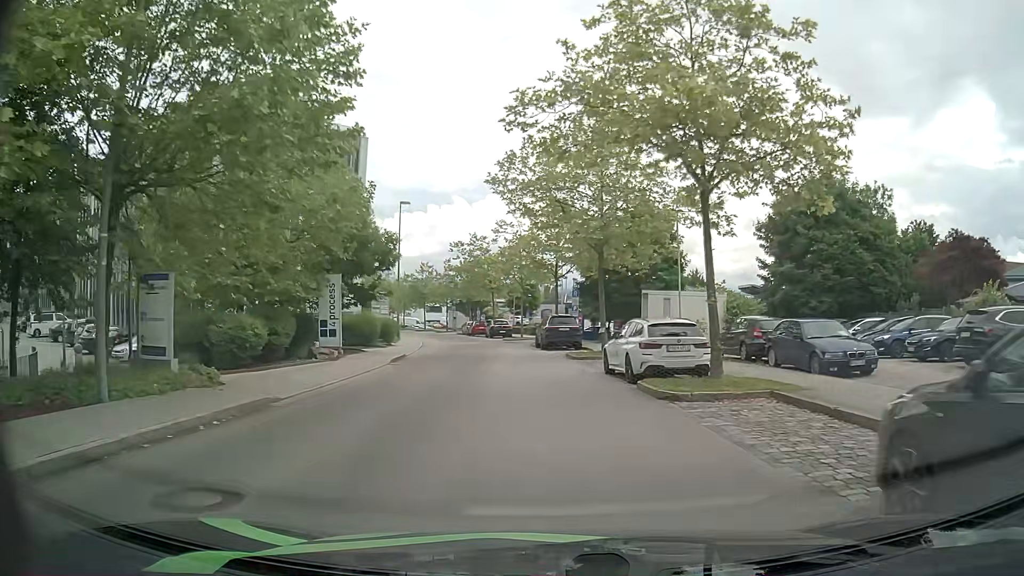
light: Day
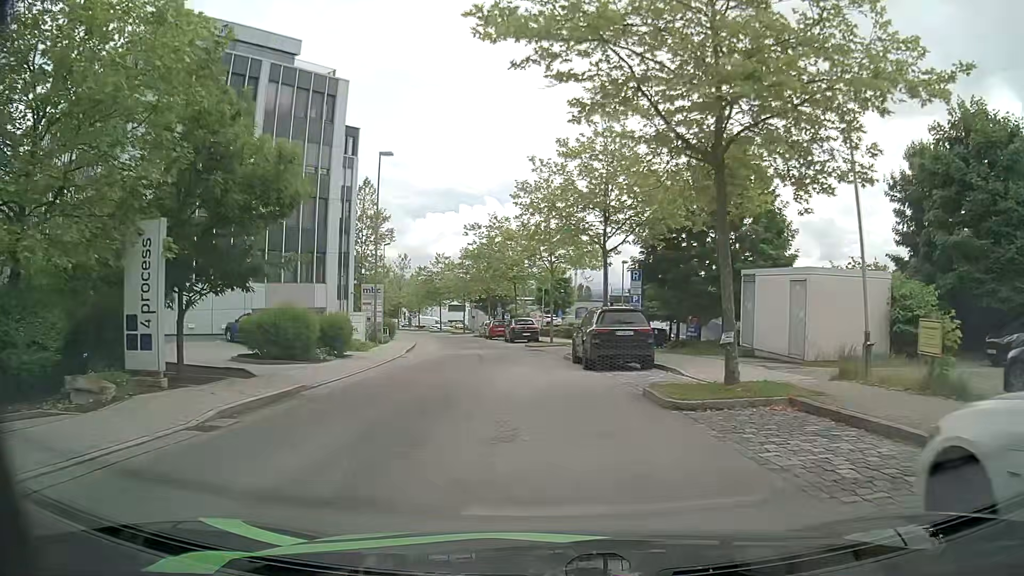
(-0.5, +15.0) m; -3°
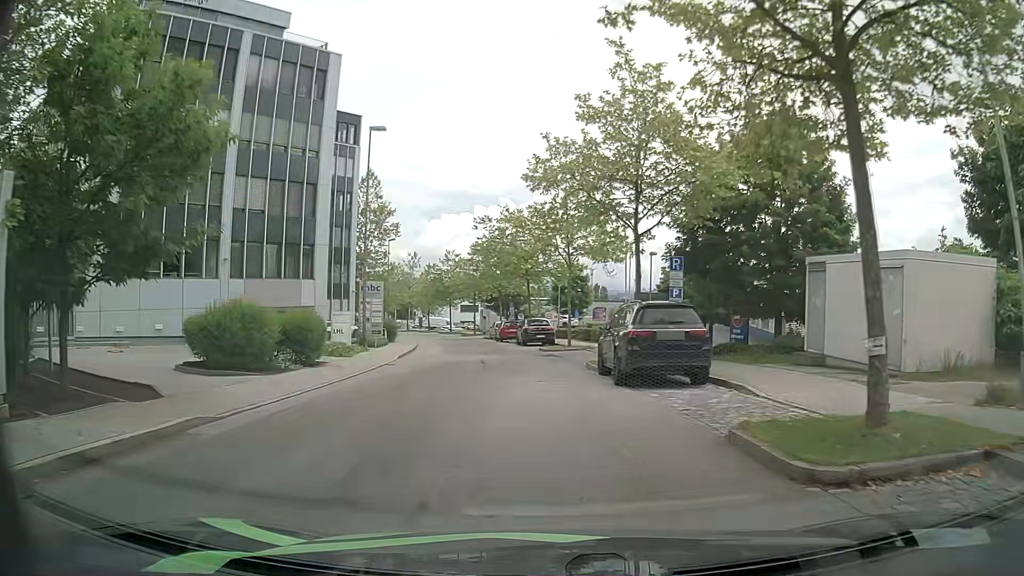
(0.0, +5.0) m; -2°
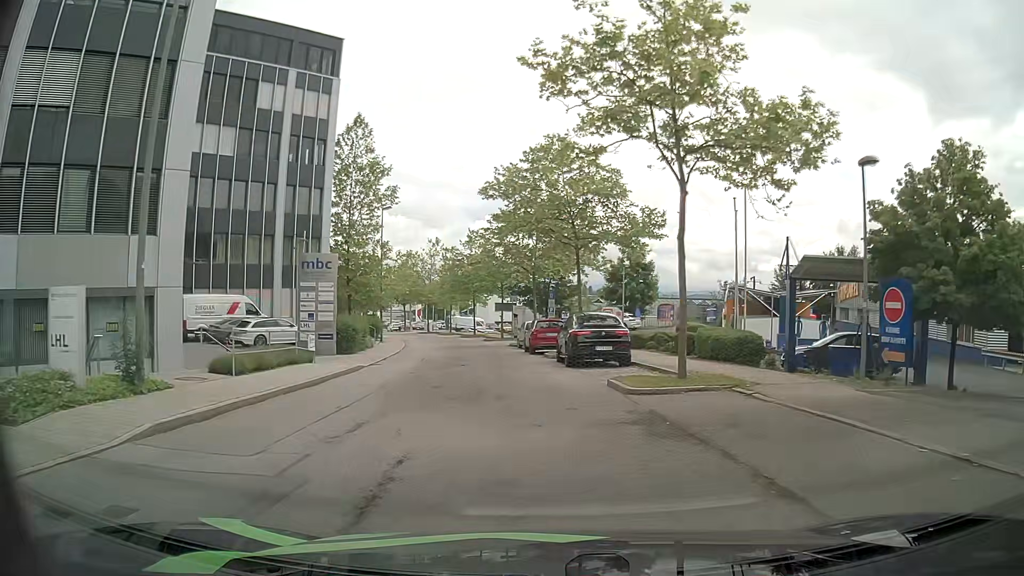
(-0.4, +20.2) m; -4°
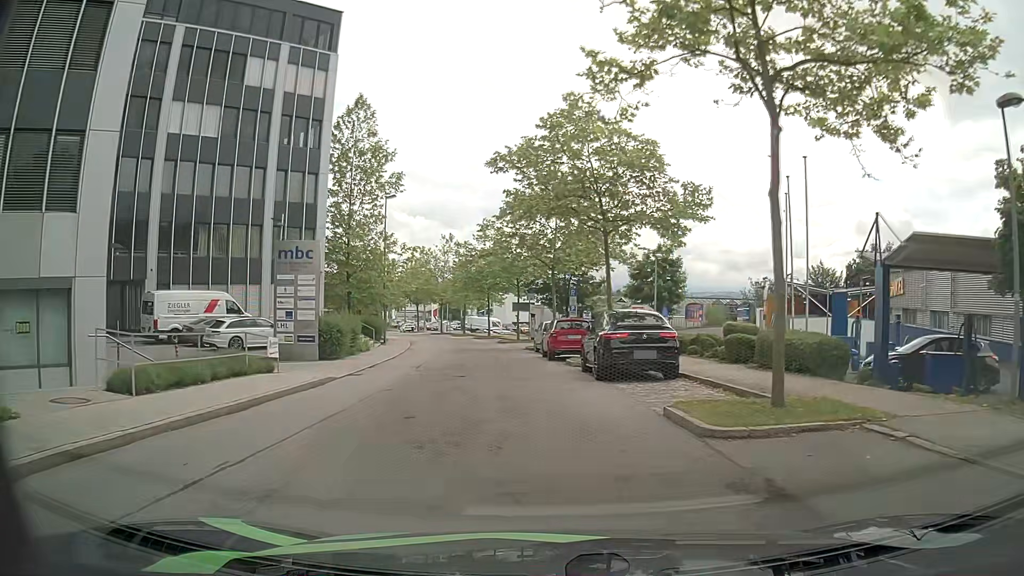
(0.0, +4.9) m; -1°
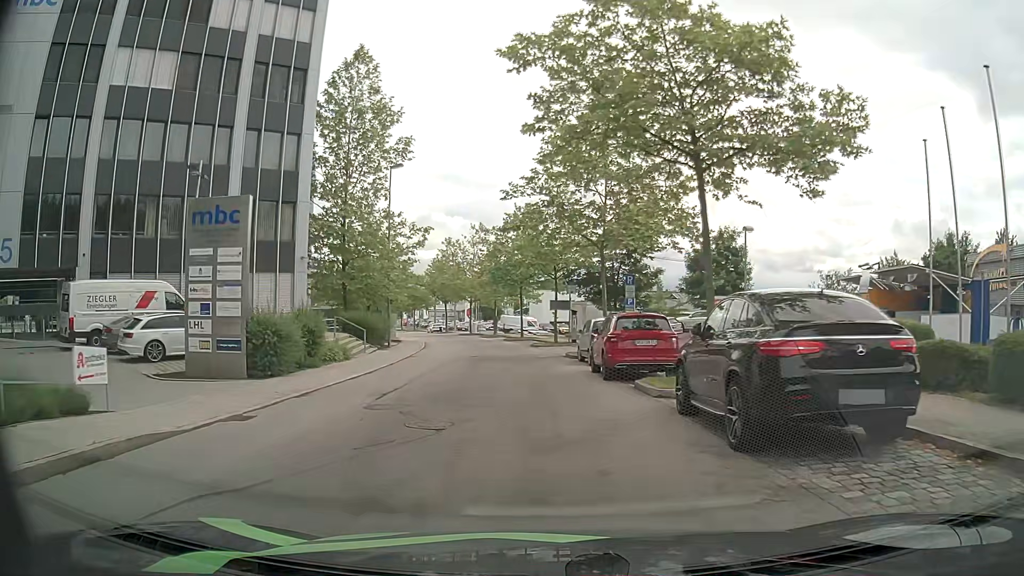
(-0.2, +9.4) m; -4°
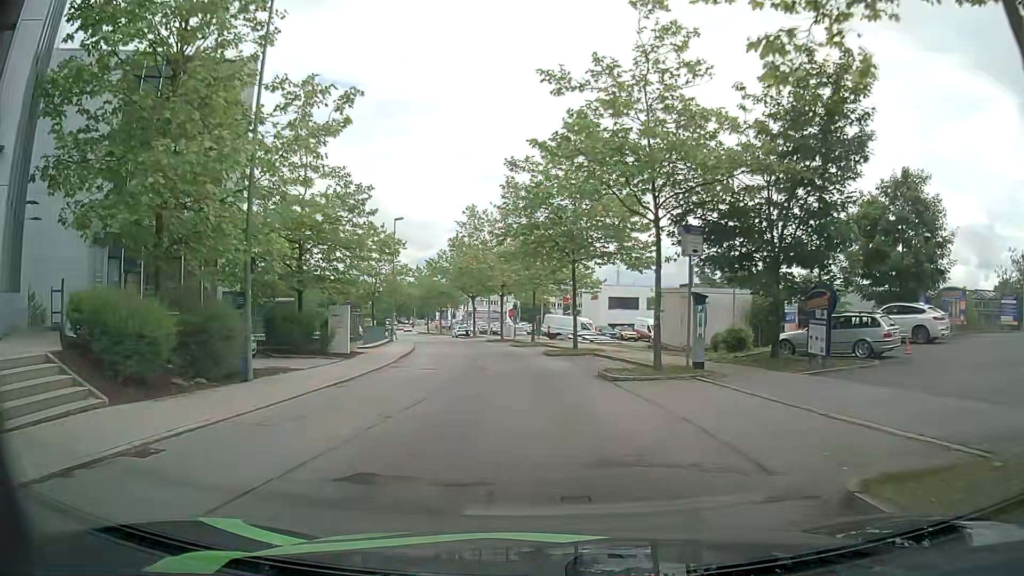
(-0.5, +23.4) m; -4°
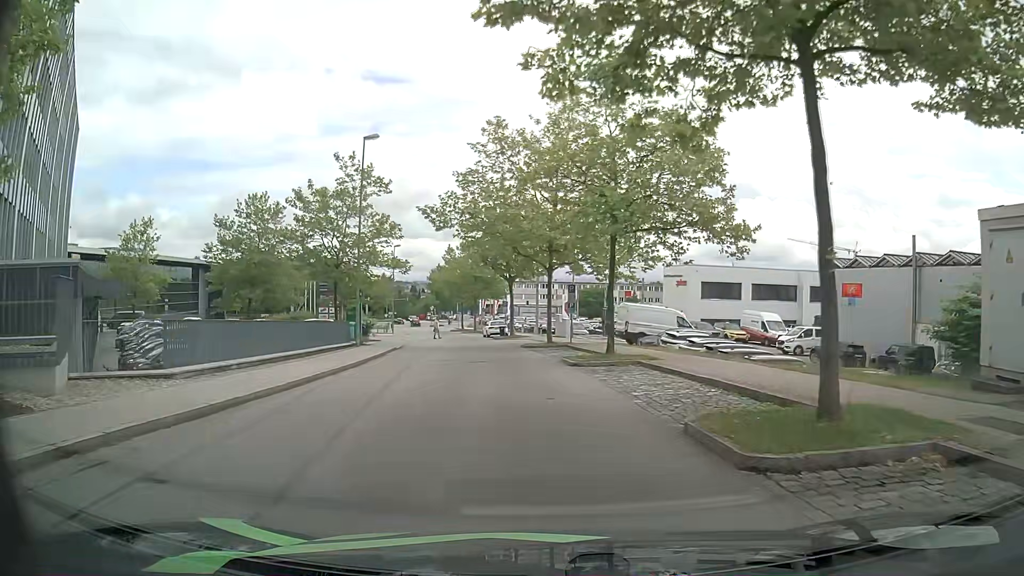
(-0.8, +24.5) m; -4°
